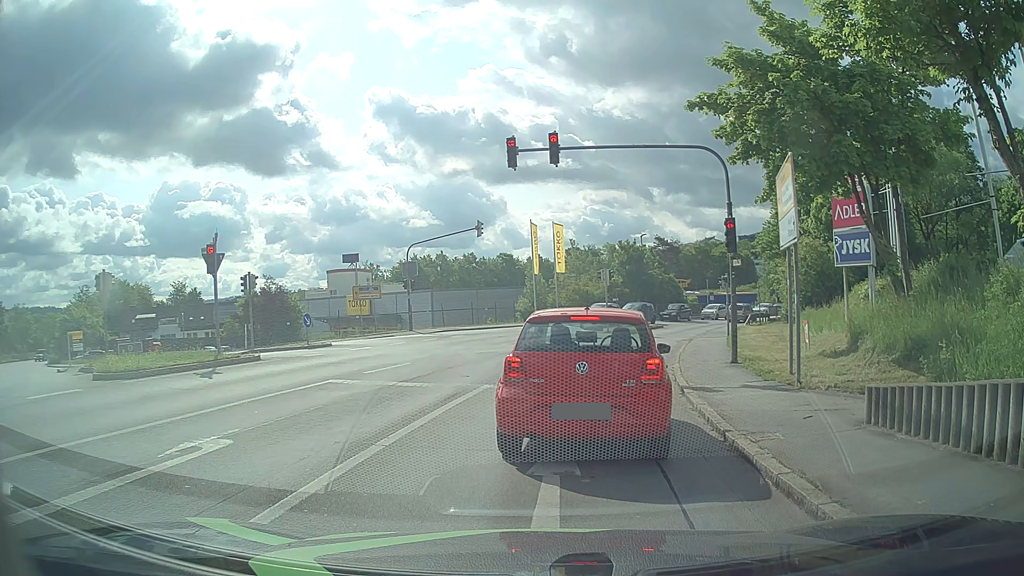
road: tertiary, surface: asphalt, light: Day
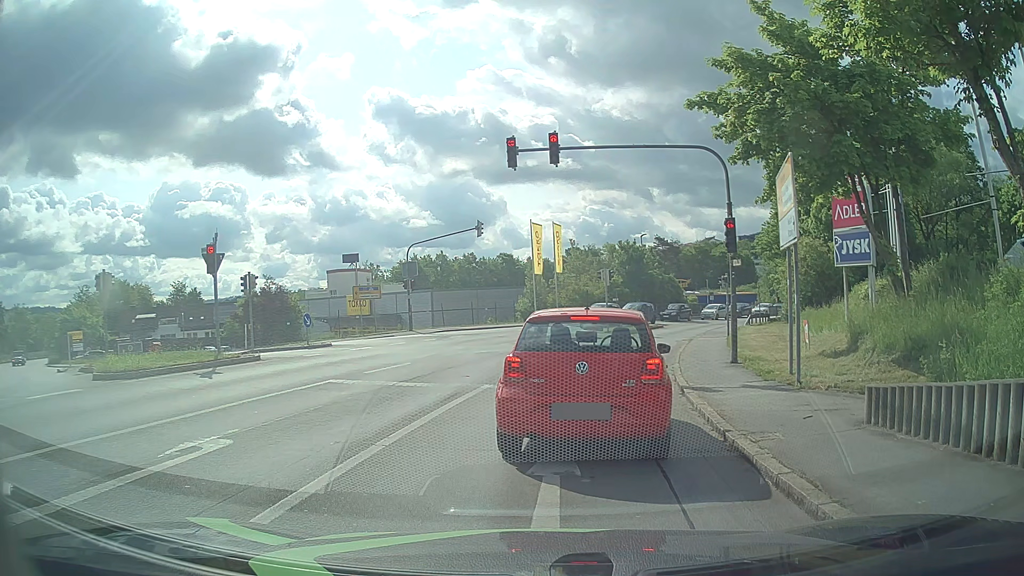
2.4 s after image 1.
(0.0, 0.0) m; 0°
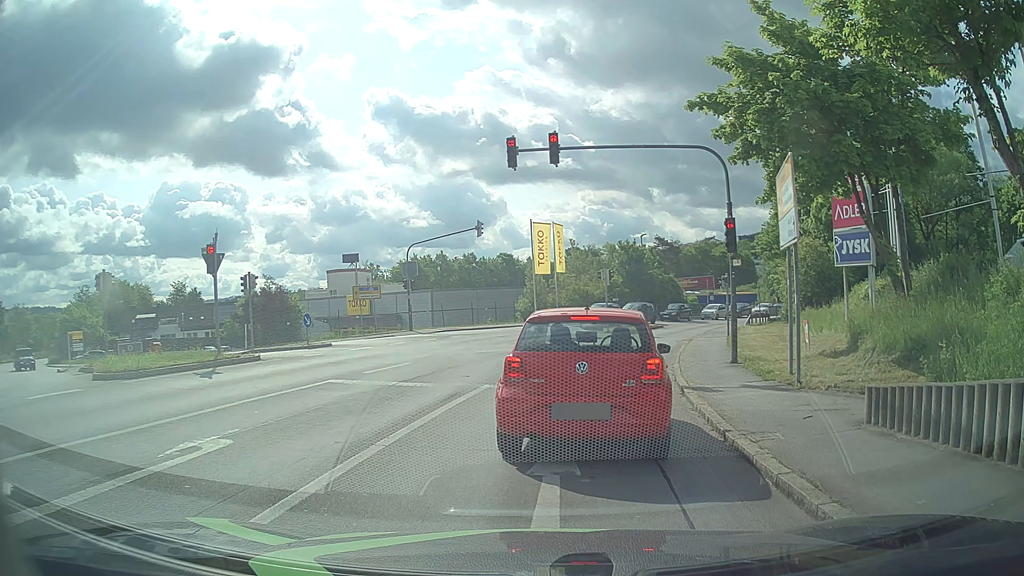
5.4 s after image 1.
(0.0, 0.0) m; 0°
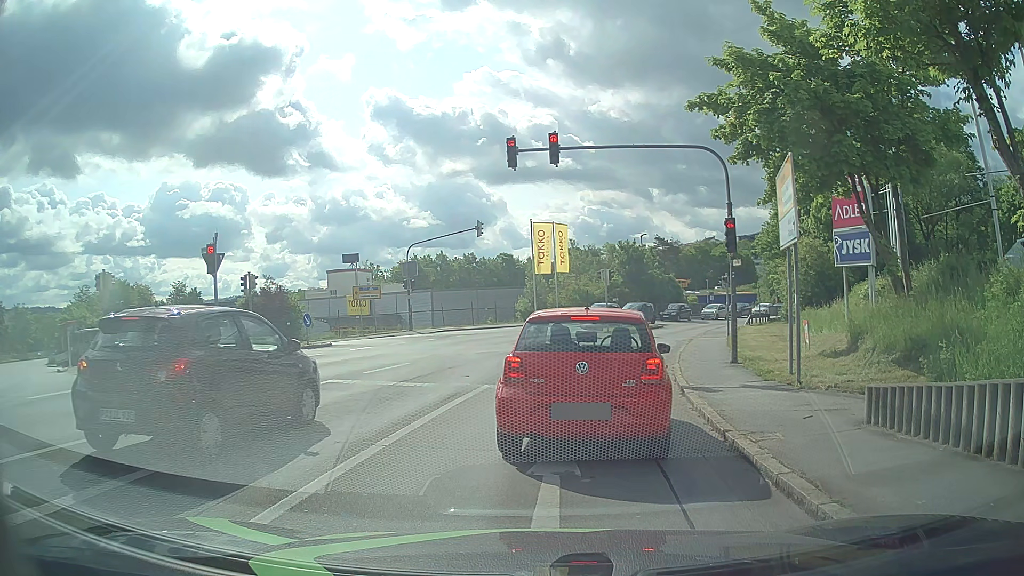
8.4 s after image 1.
(0.0, 0.0) m; 0°
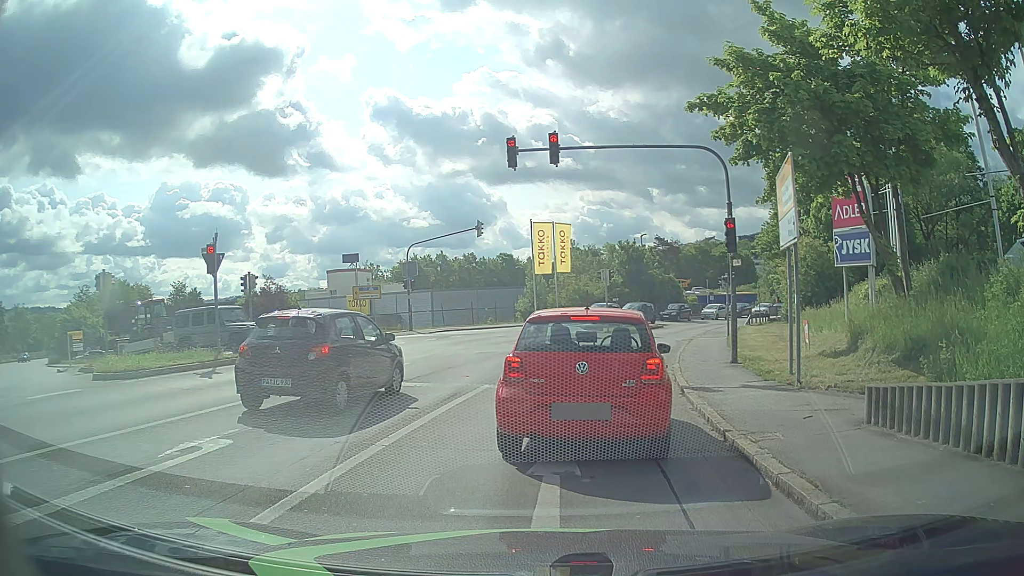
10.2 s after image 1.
(0.0, 0.0) m; 0°
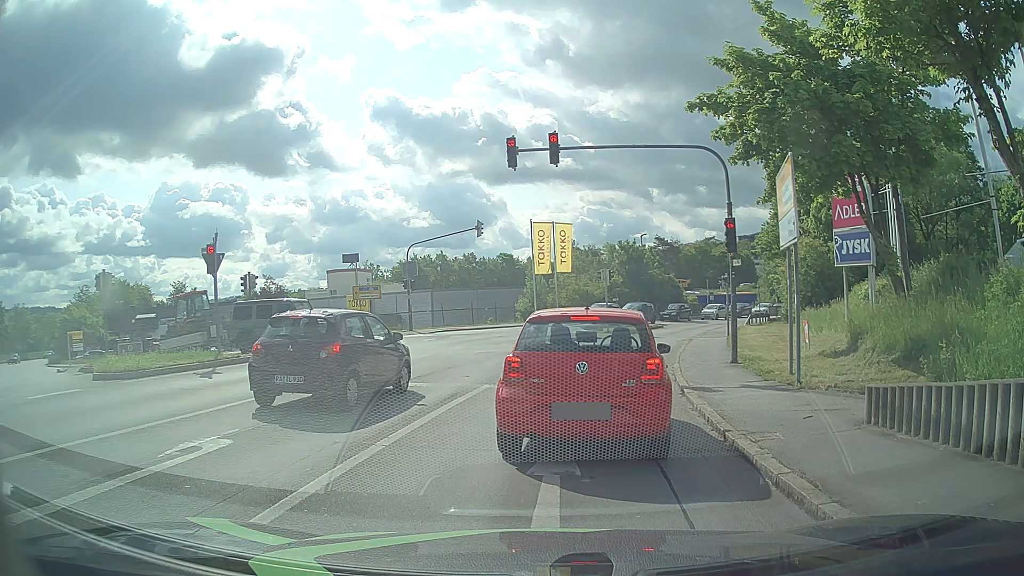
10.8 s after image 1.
(0.0, 0.0) m; 0°
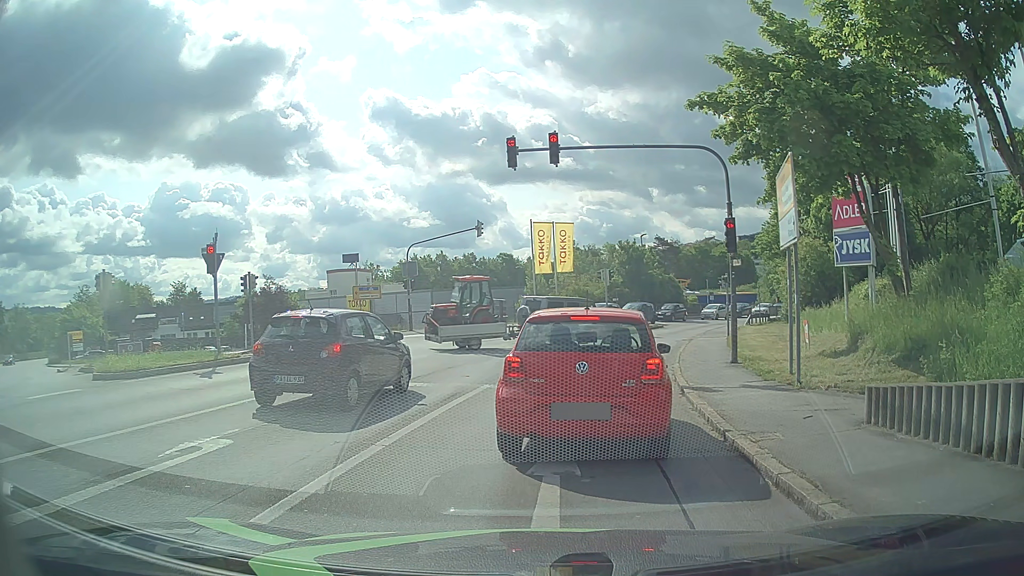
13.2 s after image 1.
(0.0, 0.0) m; 0°
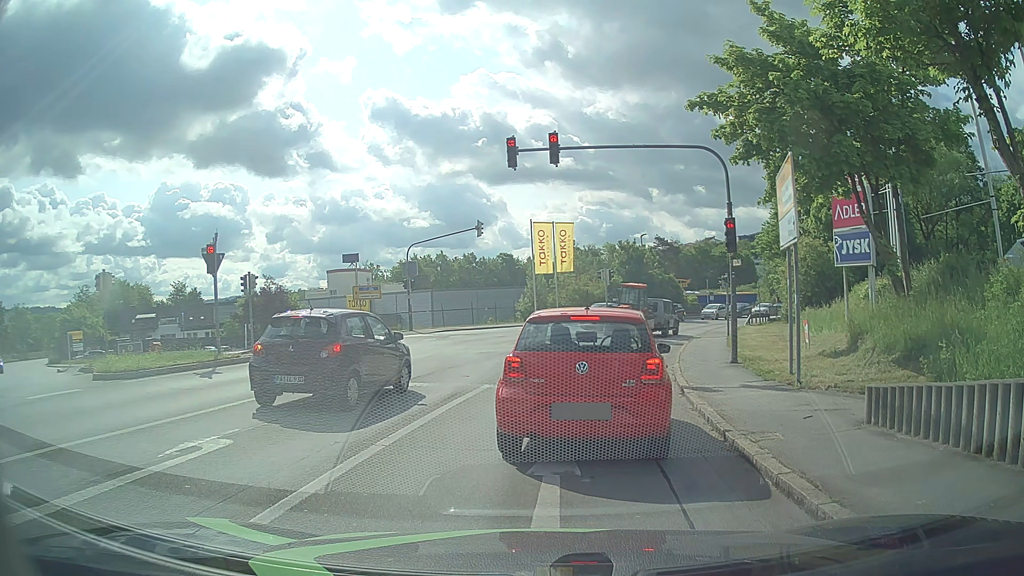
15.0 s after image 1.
(0.0, 0.0) m; 0°
(0, +10) (+2, +20) (+4, +30) (+7, +39) (+11, +48) (+16, +57) (+22, +65) (+28, +73) (+35, +80) (+41, +88) m
